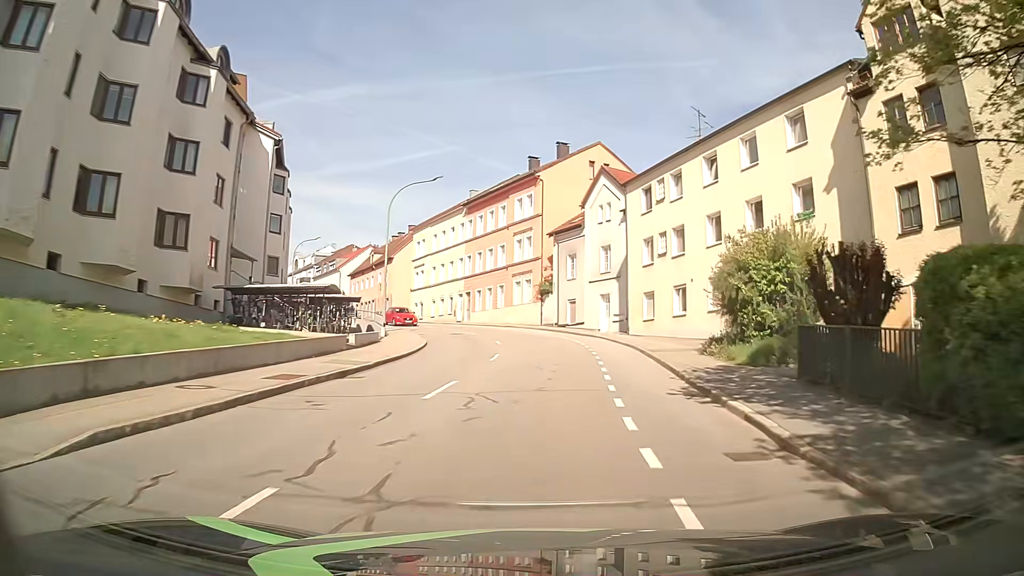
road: tertiary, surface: asphalt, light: Day
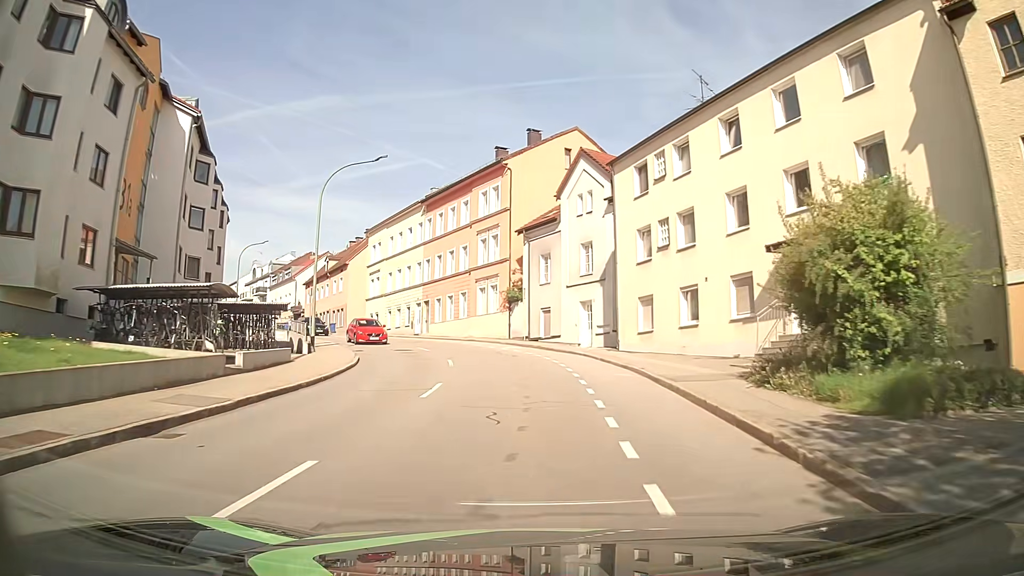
(+0.2, +7.5) m; +2°
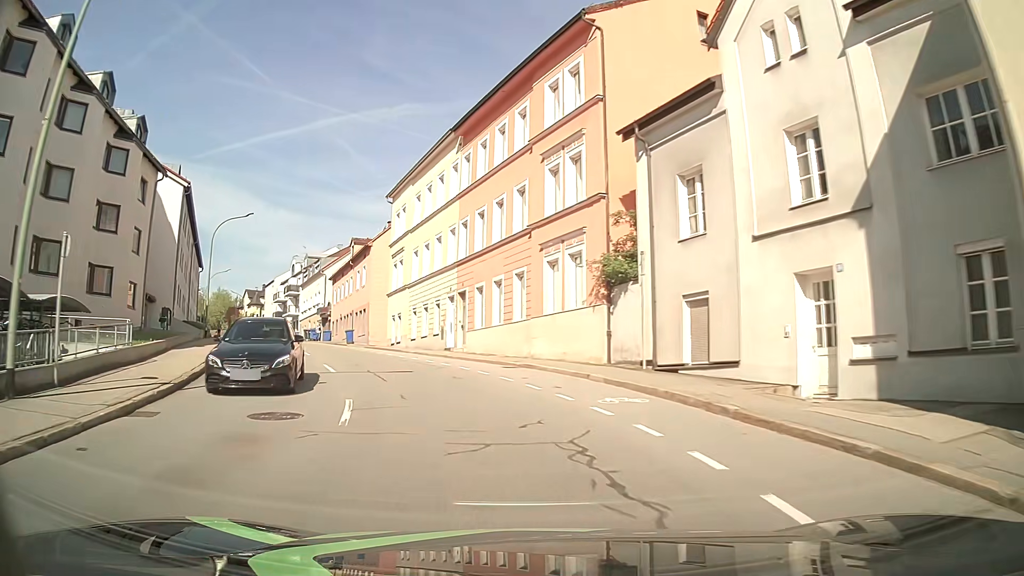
(-0.6, +22.3) m; -7°
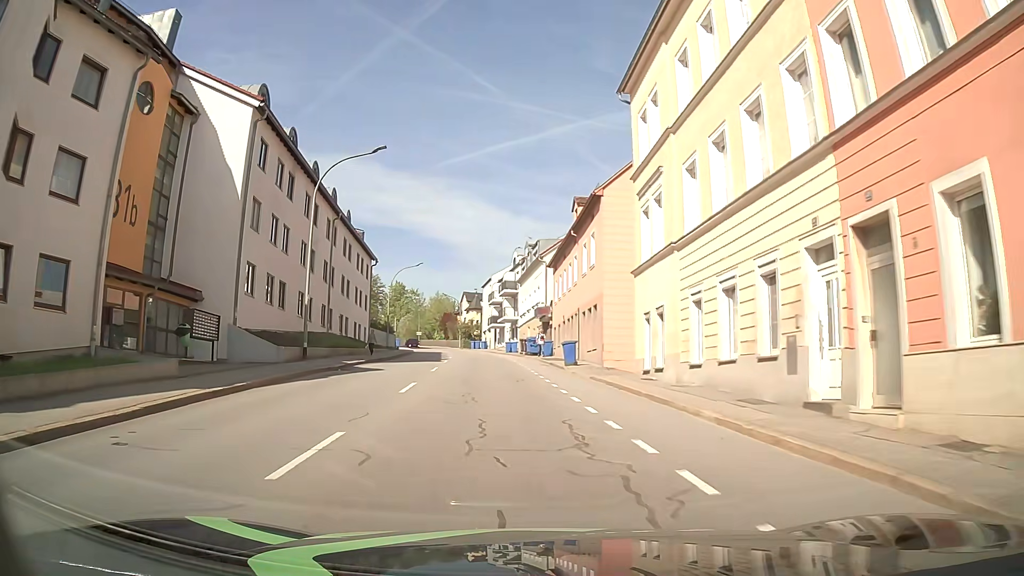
(-4.1, +21.3) m; -21°
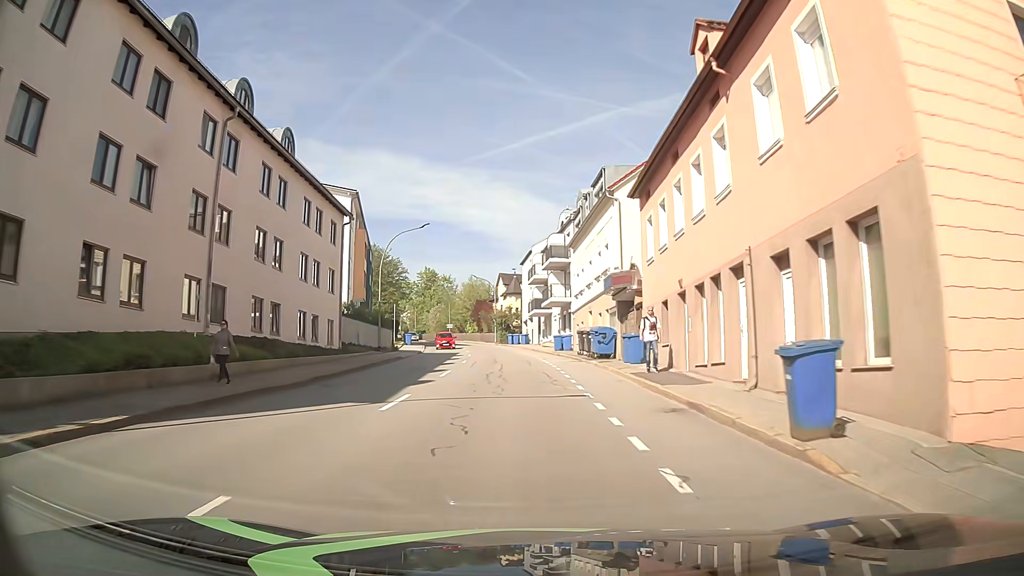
(-1.1, +22.1) m; -4°
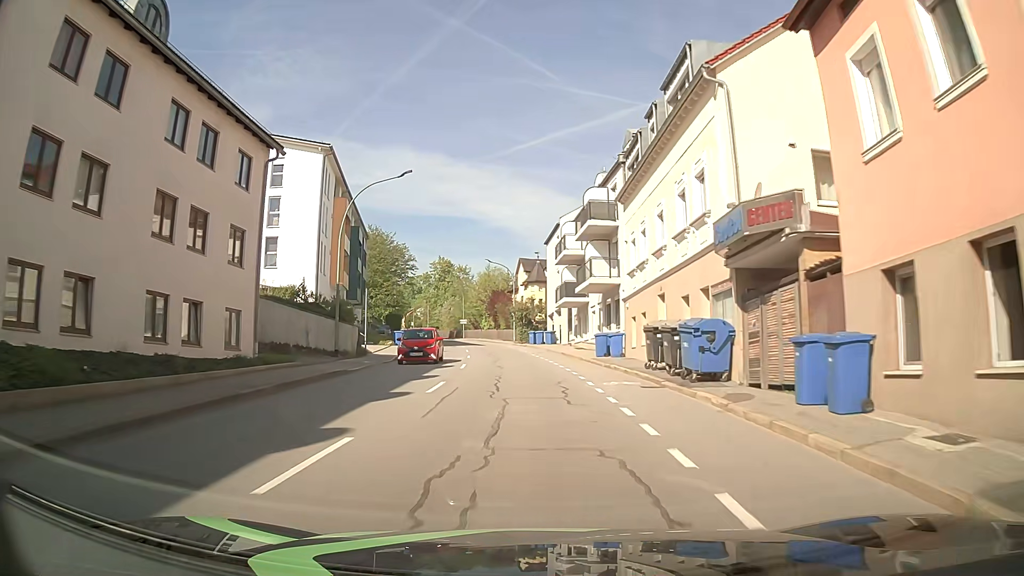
(-0.4, +15.2) m; -3°
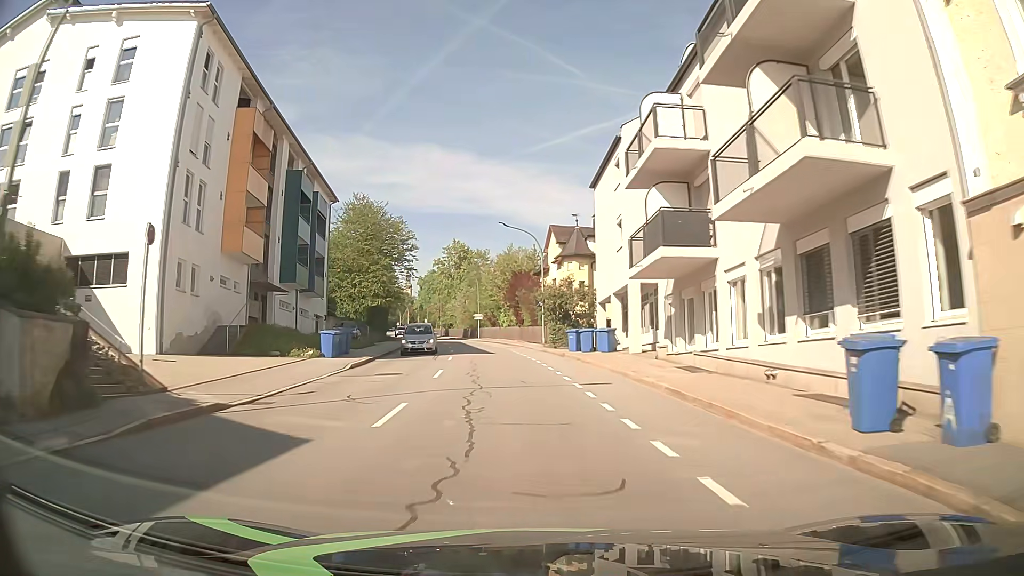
(-0.4, +23.4) m; -2°
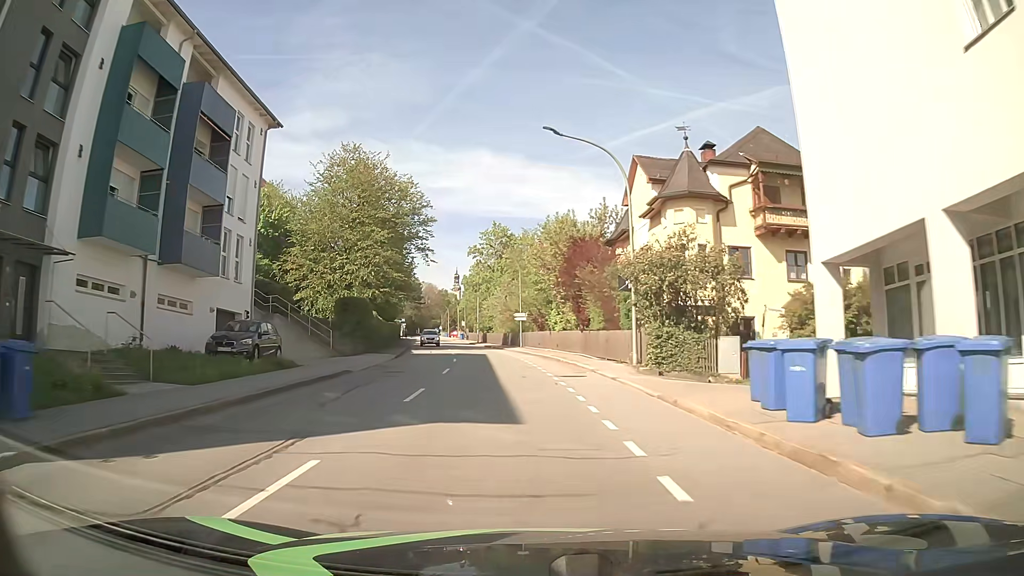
(-0.8, +23.7) m; -5°
(0, +10) (-1, +20) (-1, +30) (-3, +40) (-4, +50) (-5, +60) (-7, +70) (-9, +79) (-10, +89) (-11, +99) m
